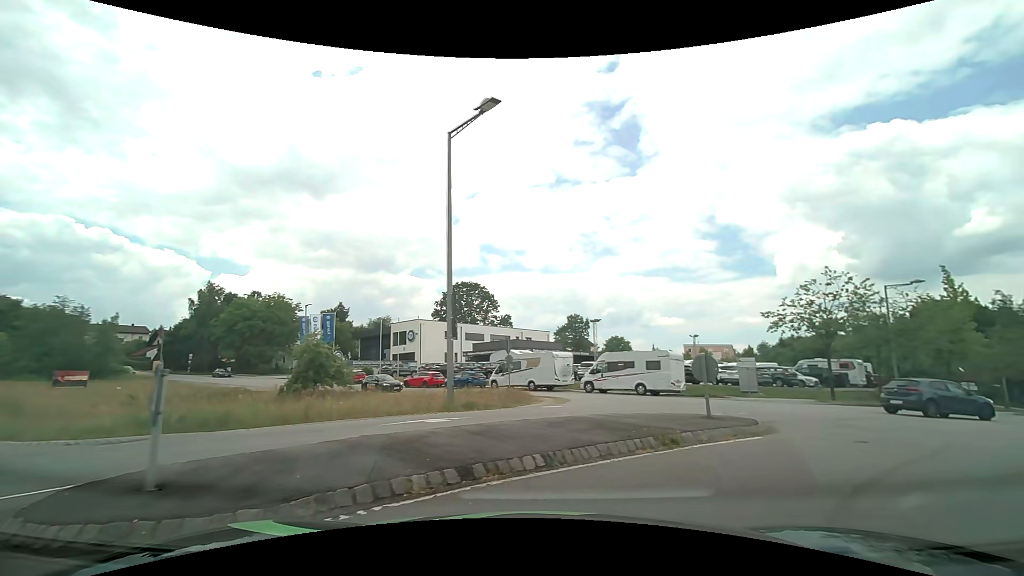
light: Day
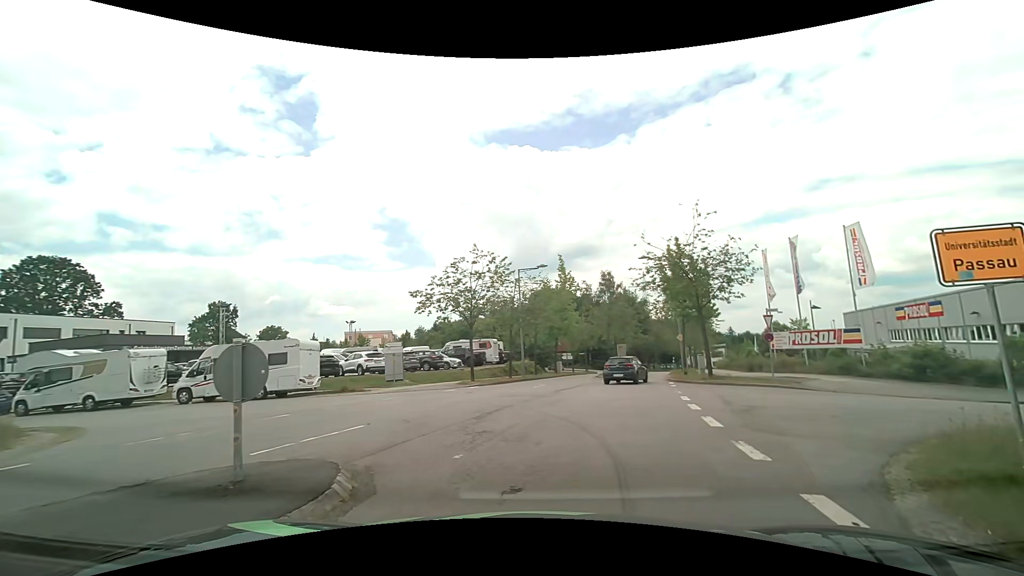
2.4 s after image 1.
(+2.1, +5.8) m; +38°
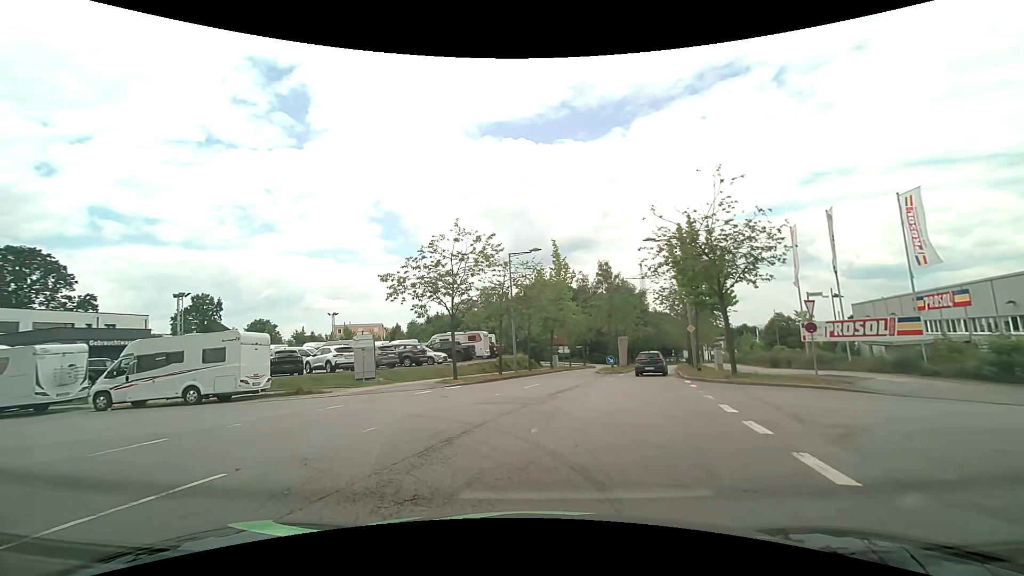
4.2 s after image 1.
(+0.2, +4.2) m; +2°
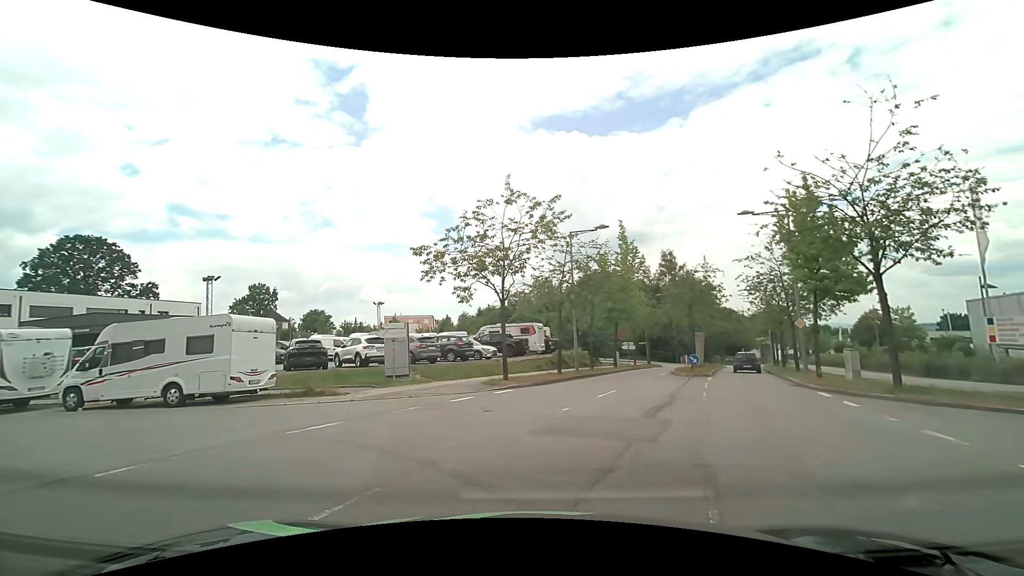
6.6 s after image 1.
(-0.8, +5.3) m; -8°
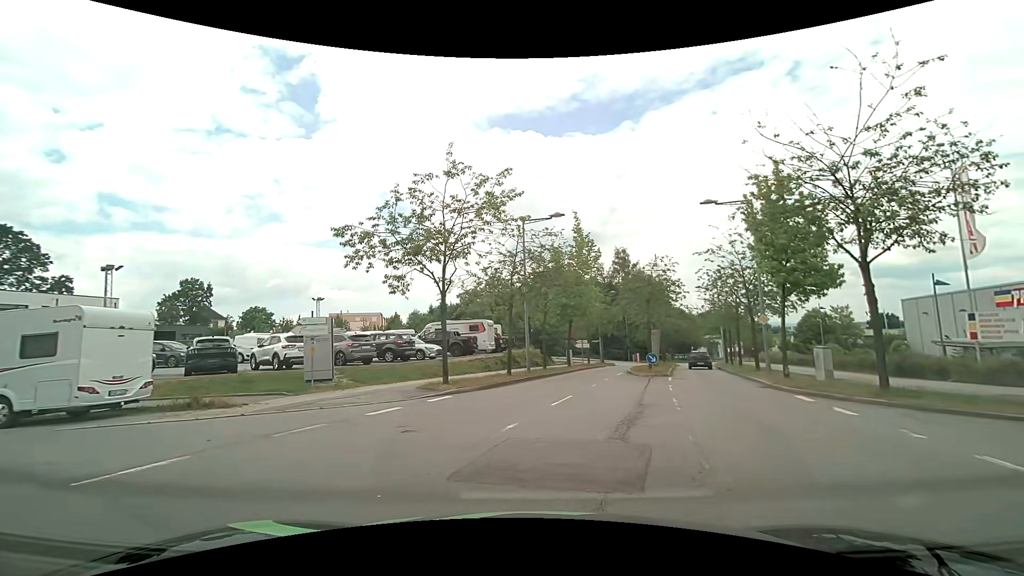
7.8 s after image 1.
(+0.1, +2.8) m; +5°
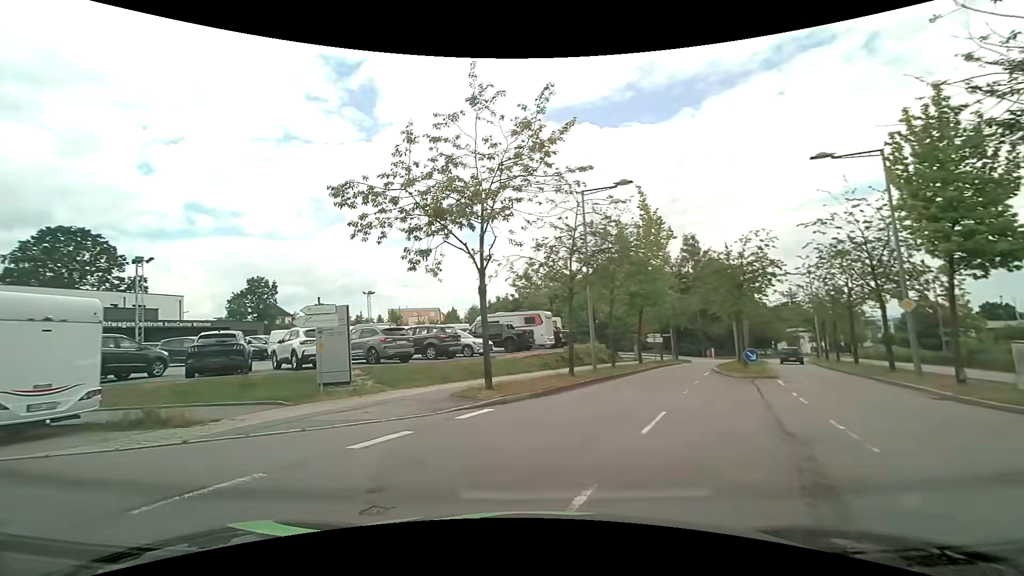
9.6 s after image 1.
(0.0, +4.5) m; -6°
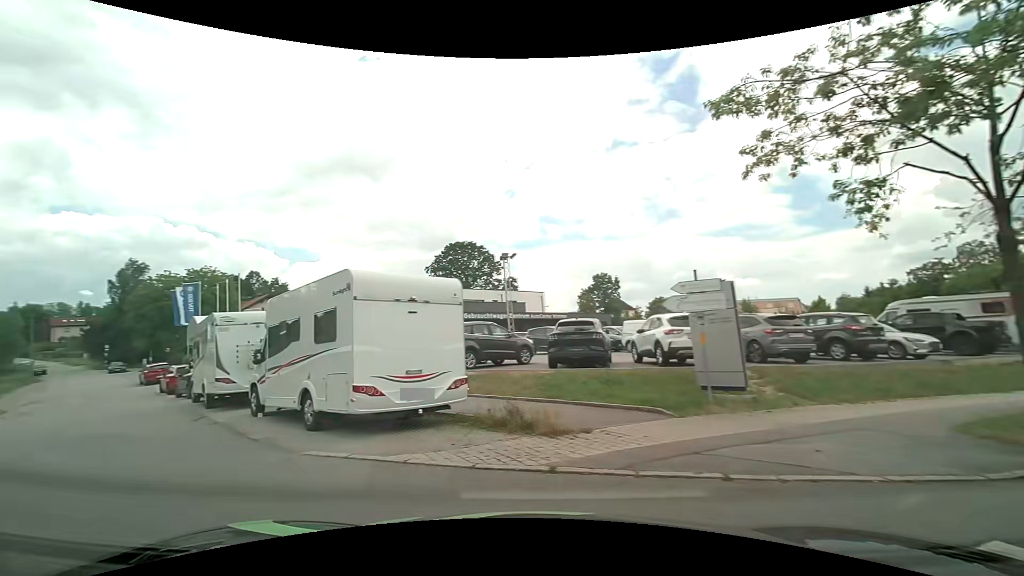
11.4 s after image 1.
(-1.3, +4.0) m; -38°
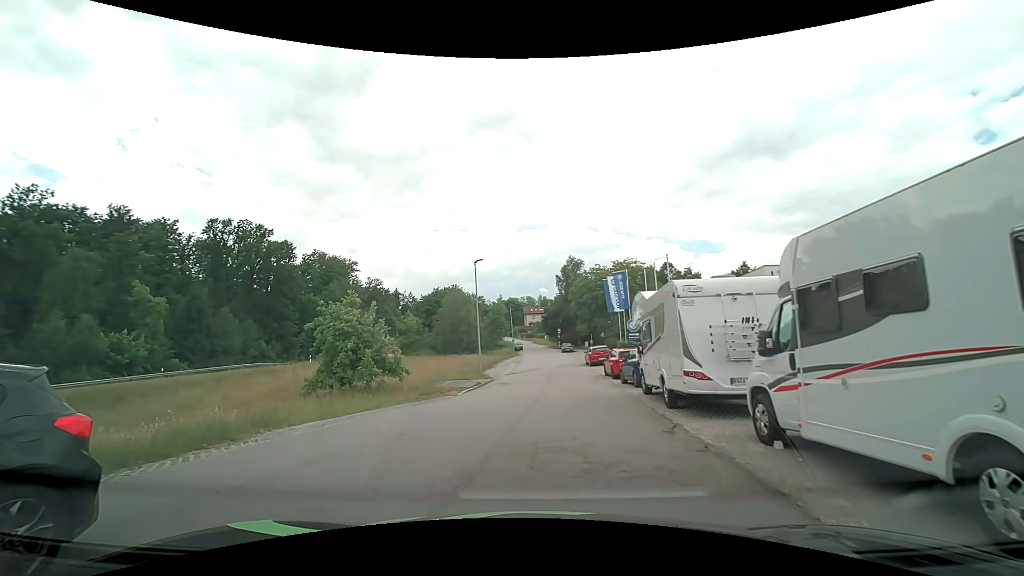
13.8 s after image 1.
(-2.6, +5.3) m; -44°
